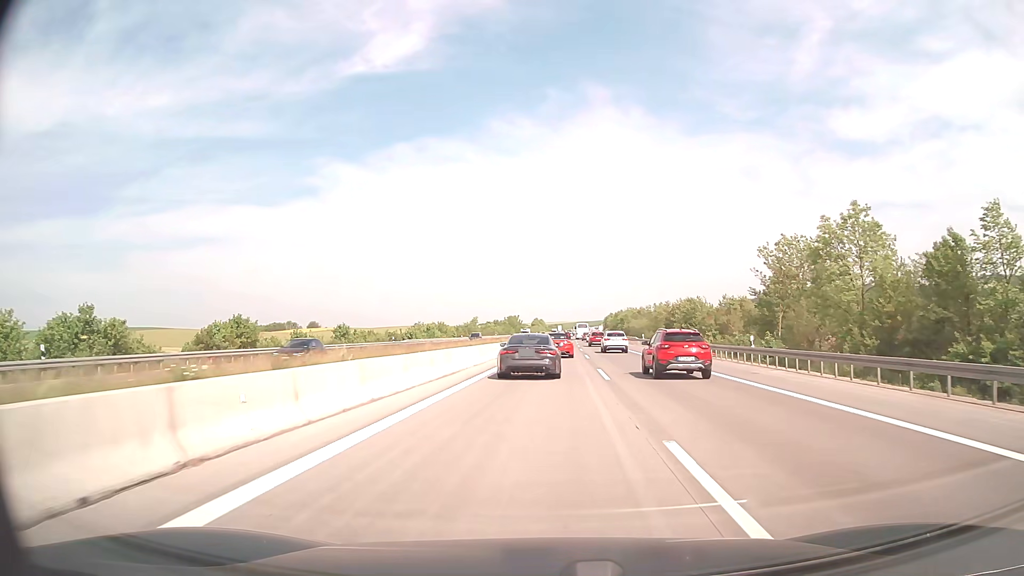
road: motorway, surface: concrete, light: Day
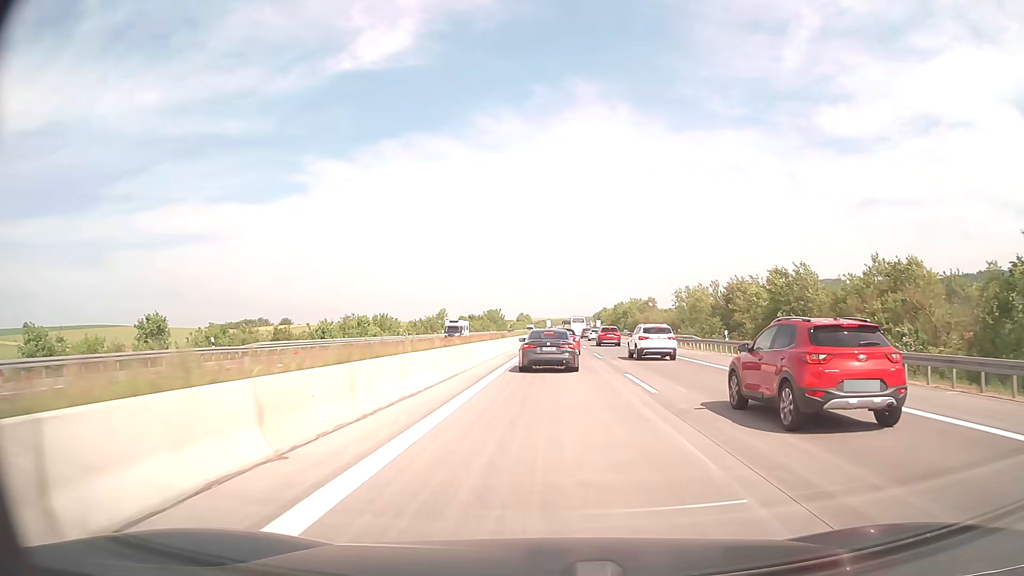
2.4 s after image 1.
(+0.5, +41.4) m; +1°
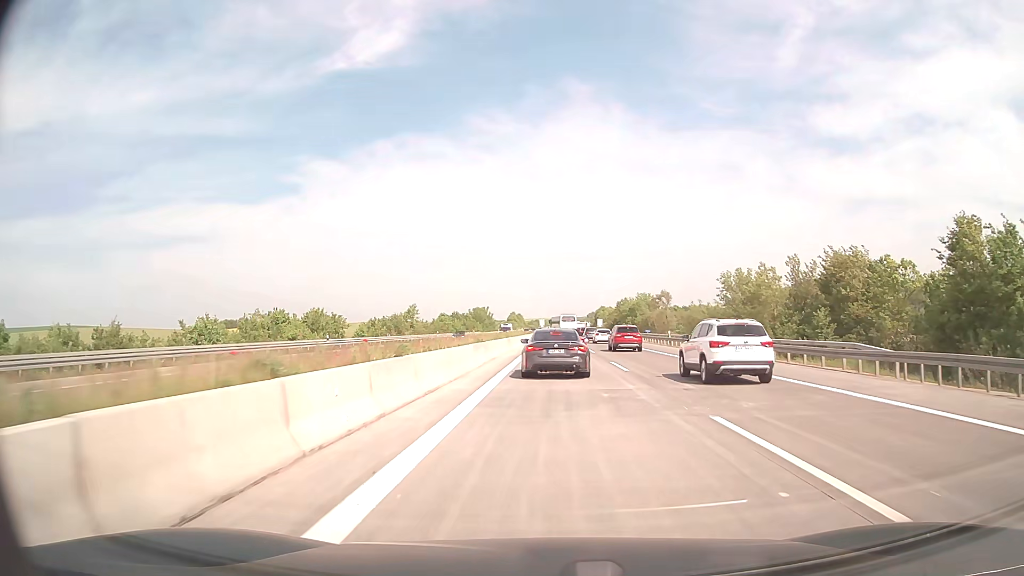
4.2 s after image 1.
(+0.1, +27.7) m; 0°
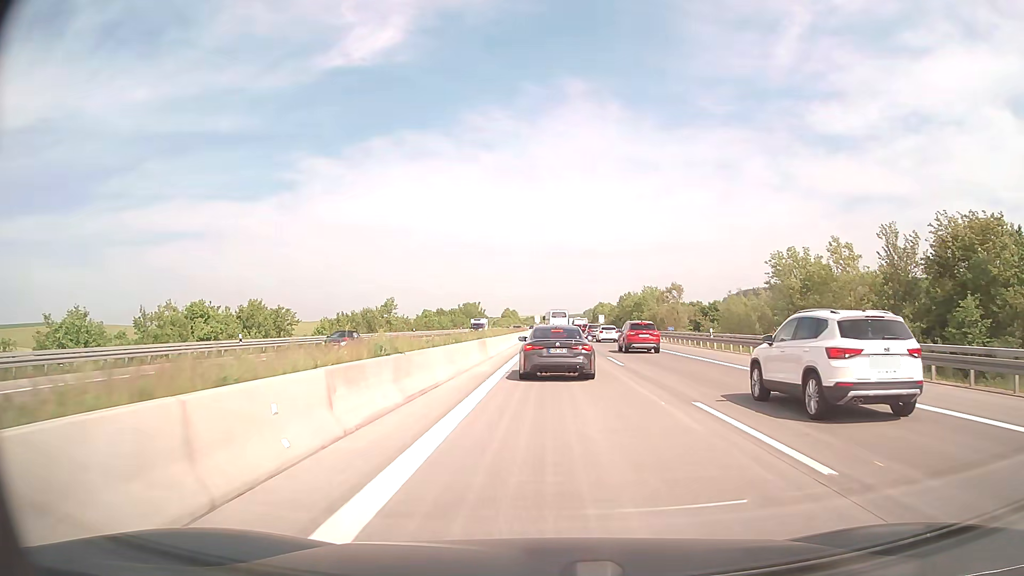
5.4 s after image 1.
(+0.1, +15.9) m; 0°
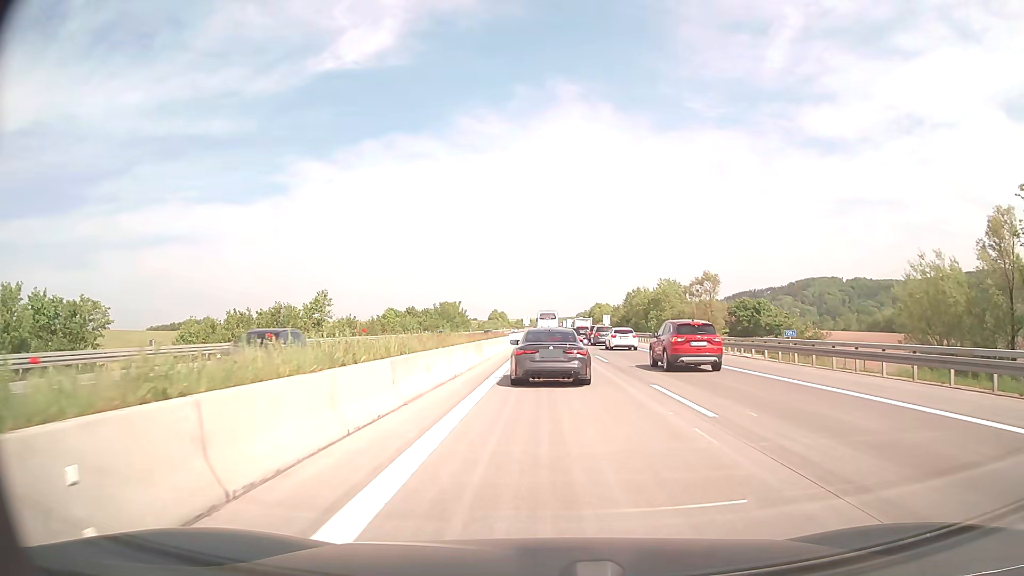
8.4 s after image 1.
(+0.2, +30.8) m; +1°
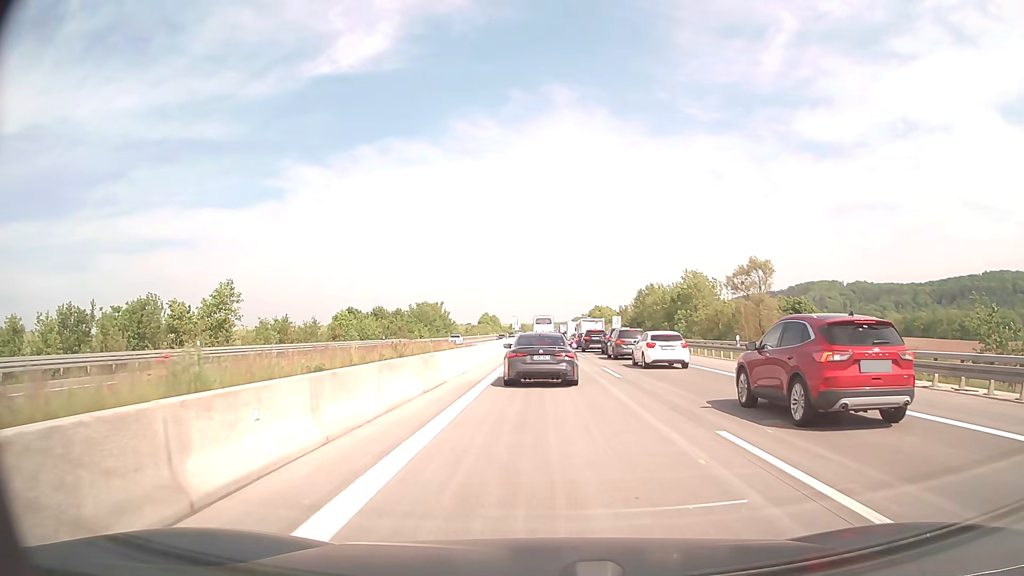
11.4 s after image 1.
(+0.1, +24.8) m; 0°
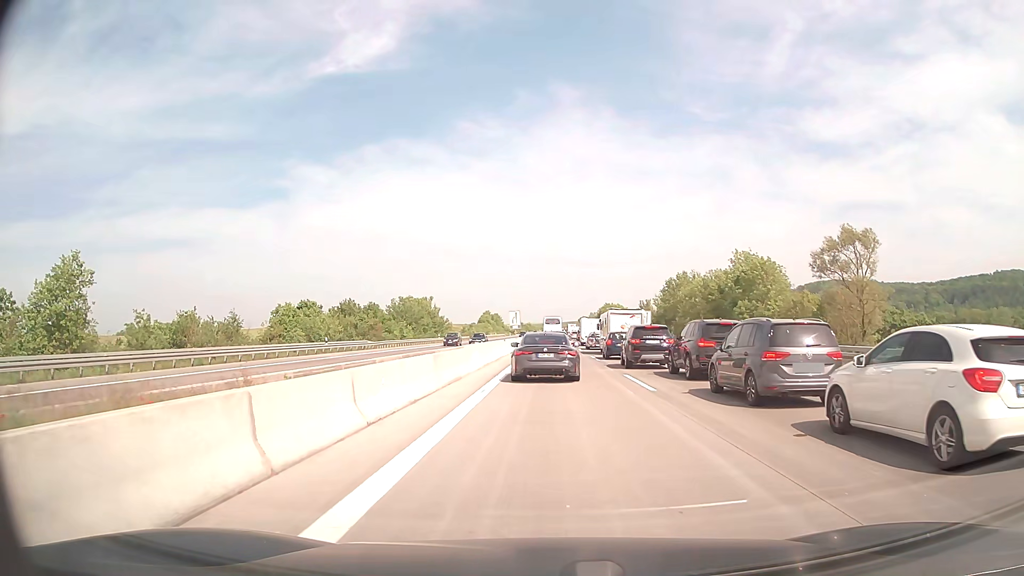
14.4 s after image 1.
(-0.1, +23.0) m; -1°
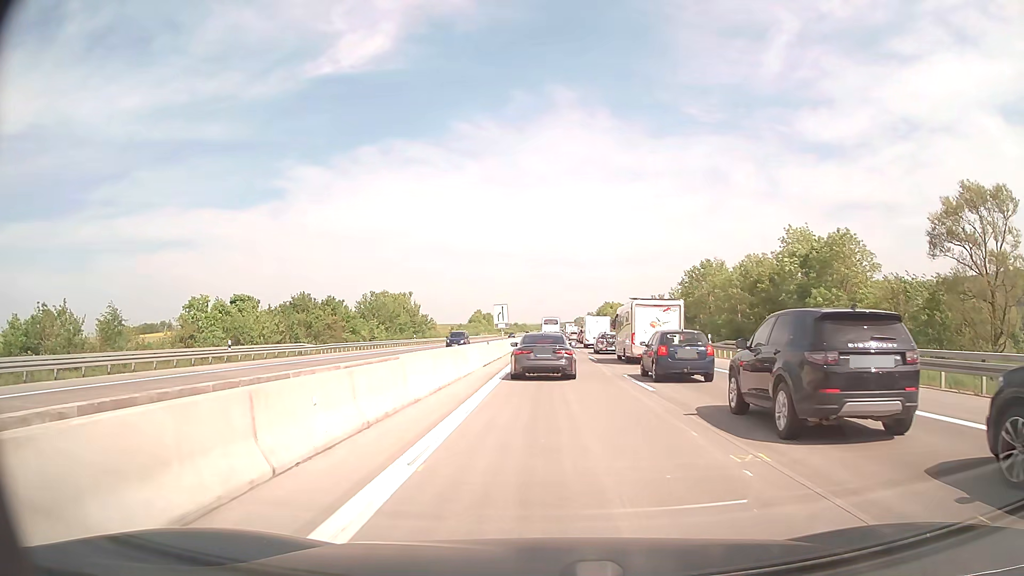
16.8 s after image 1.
(0.0, +17.8) m; 0°
(0, +10) (0, +20) (0, +30) (0, +40) (0, +50) (+1, +60) (+1, +70) (+1, +80) (+1, +90) (+1, +100) m
